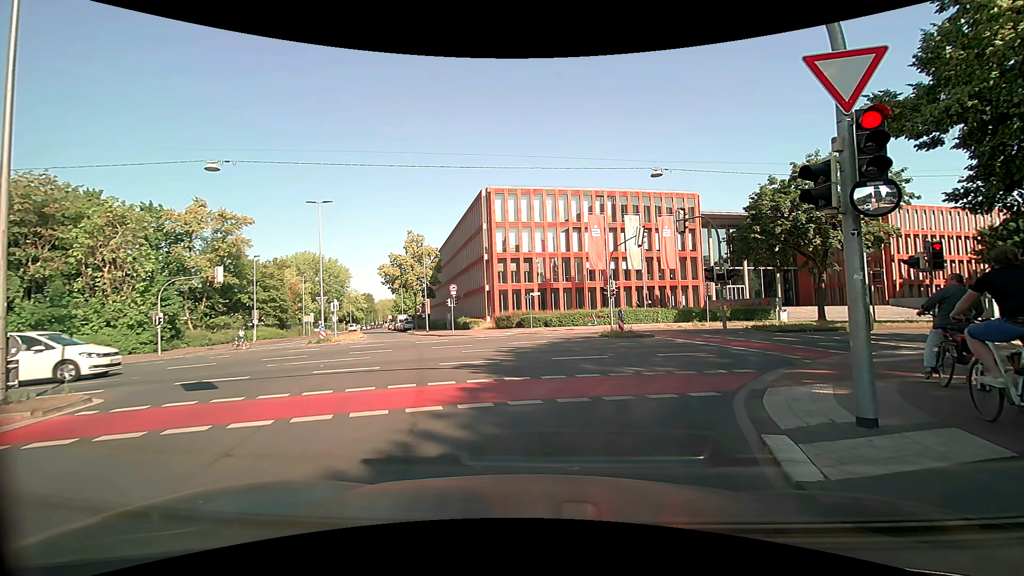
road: secondary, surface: asphalt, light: Day
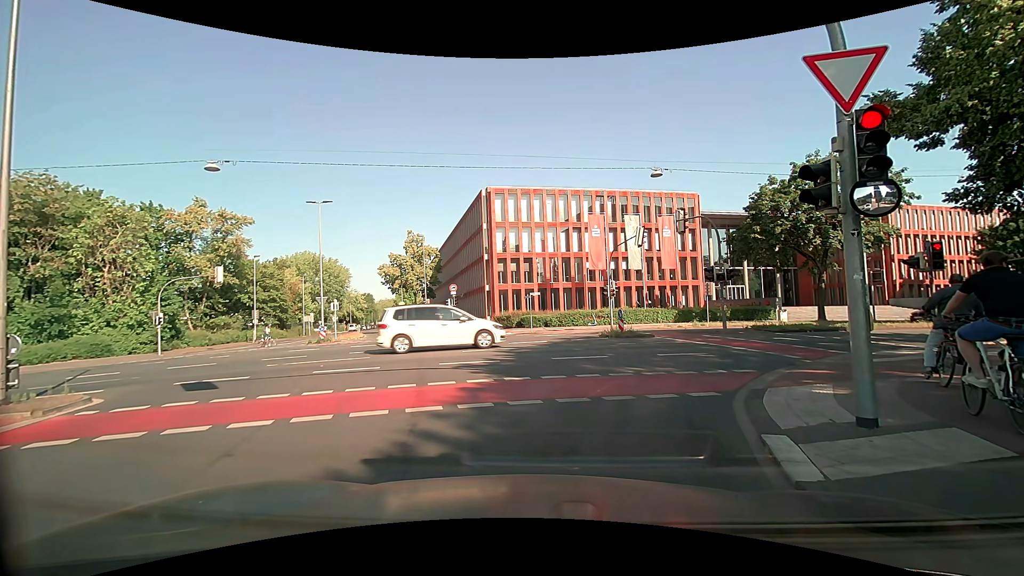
(0.0, 0.0) m; 0°
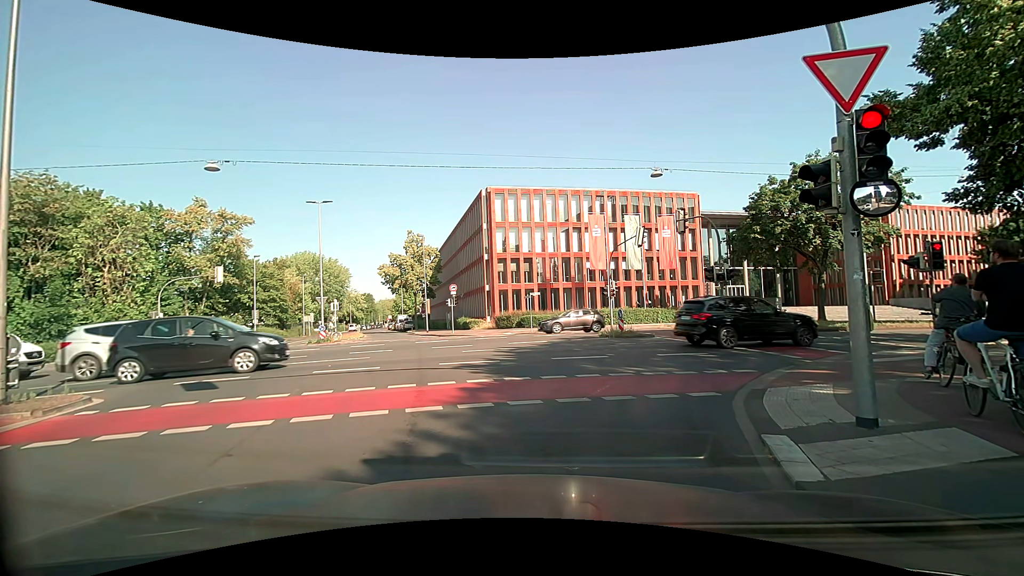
(0.0, 0.0) m; 0°
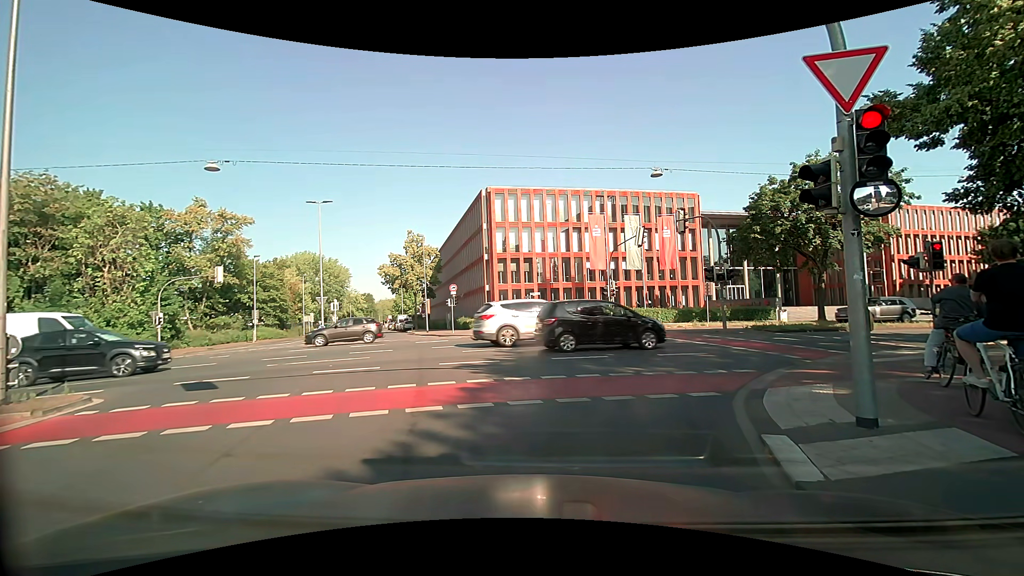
(0.0, 0.0) m; 0°
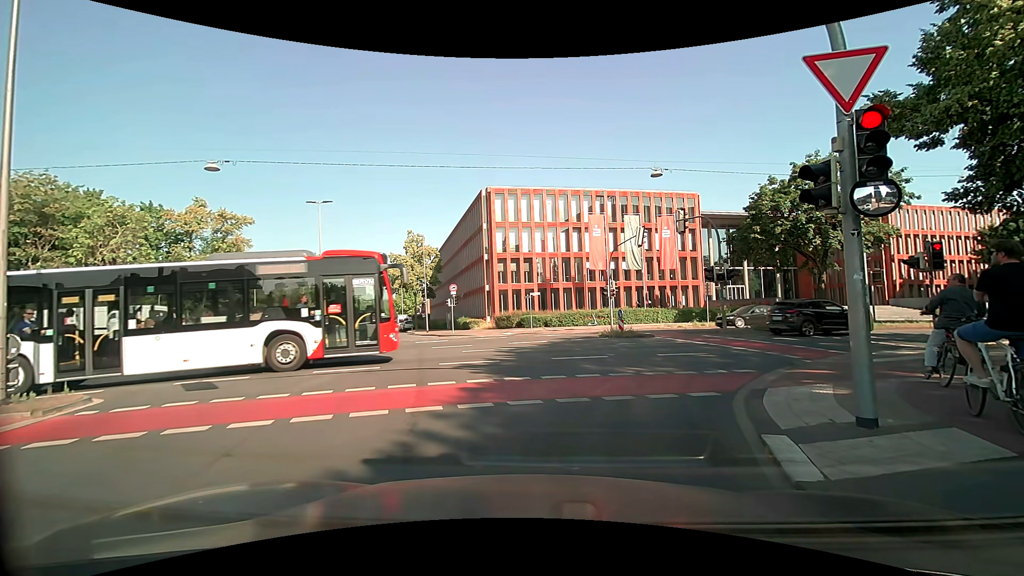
(0.0, 0.0) m; 0°
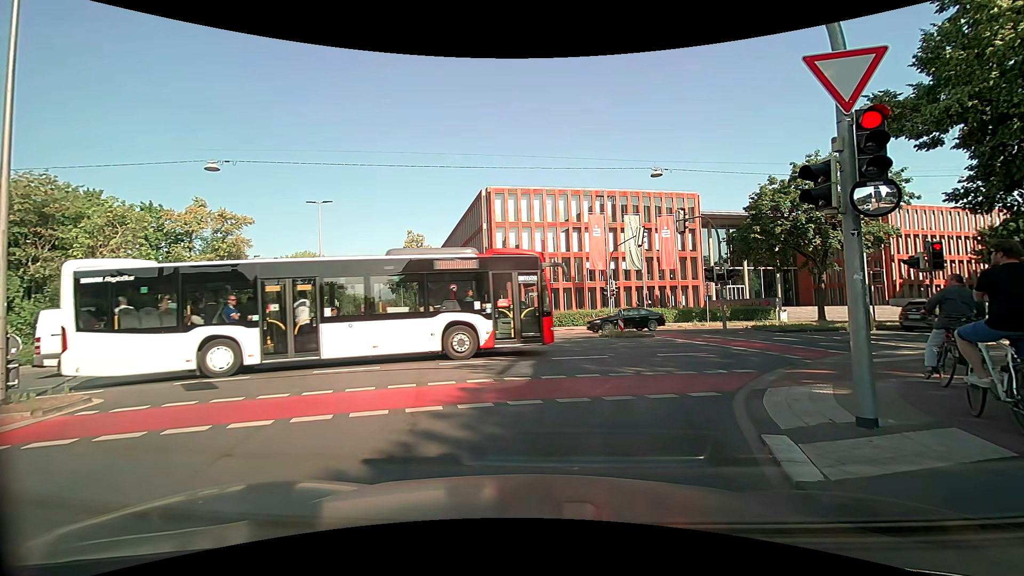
(0.0, 0.0) m; 0°
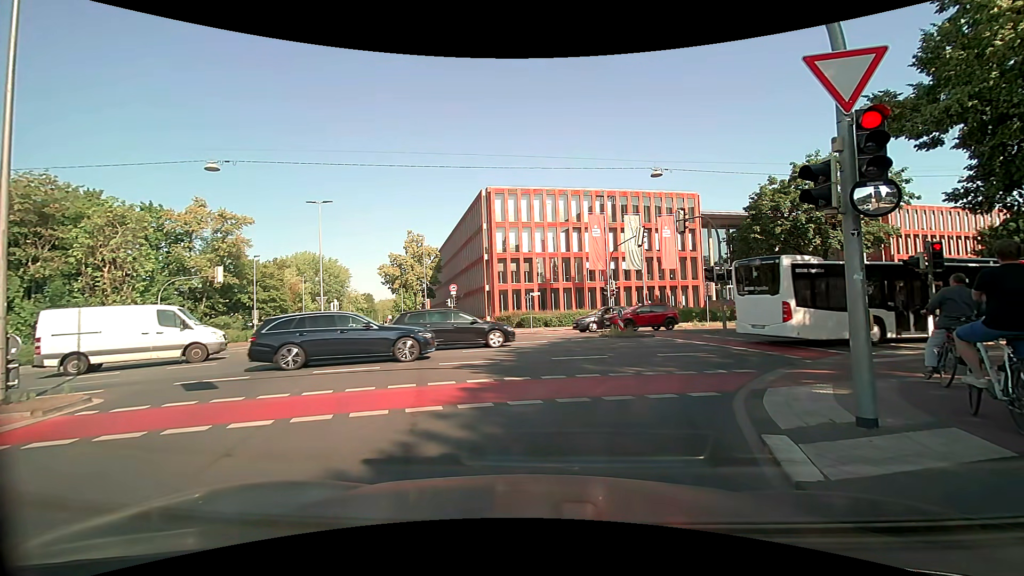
(0.0, 0.0) m; 0°
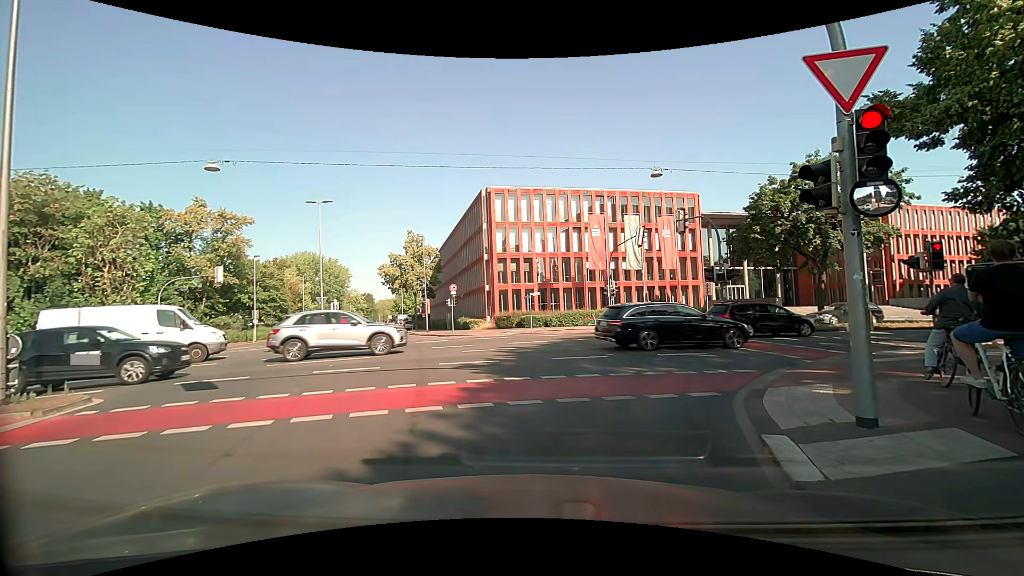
(0.0, 0.0) m; 0°
(-1, +10) (-4, +20) (-7, +29) (-10, +38) (-14, +48) (-17, +57) (-21, +67) (-25, +76) (-28, +85) (-32, +94) m
